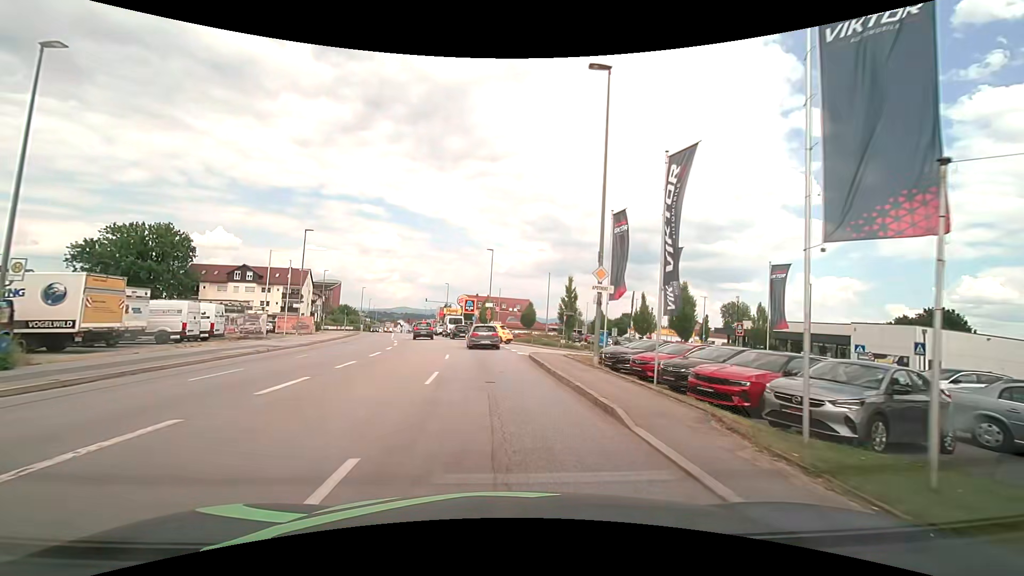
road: tertiary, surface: asphalt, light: Day
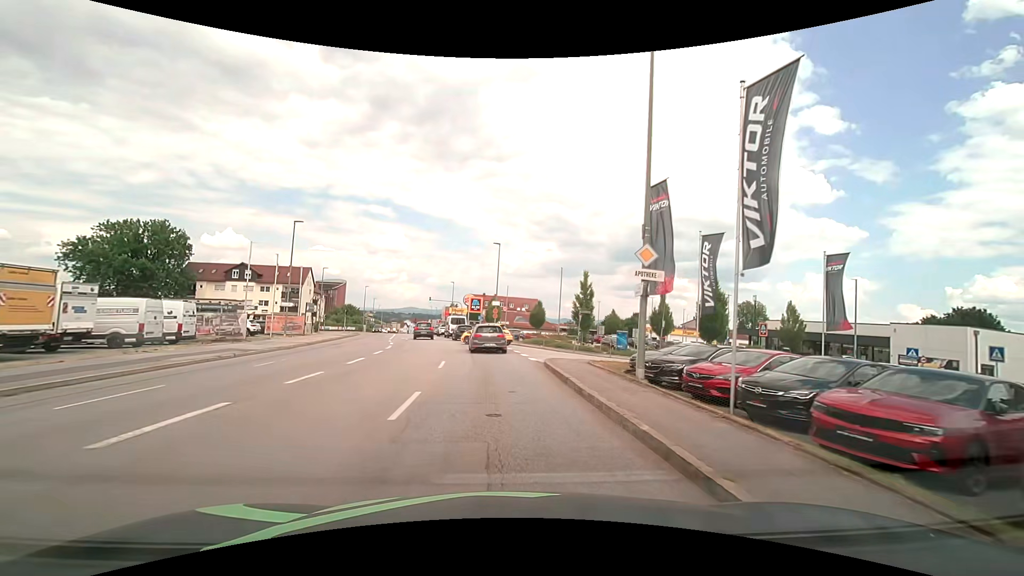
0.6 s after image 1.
(0.0, +4.3) m; -1°
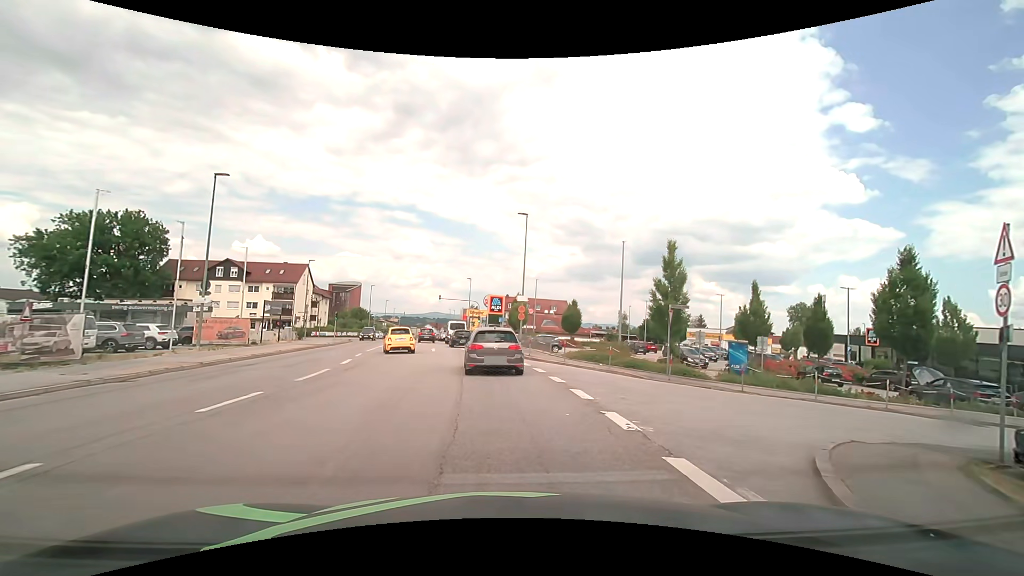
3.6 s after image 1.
(-0.3, +15.4) m; -2°
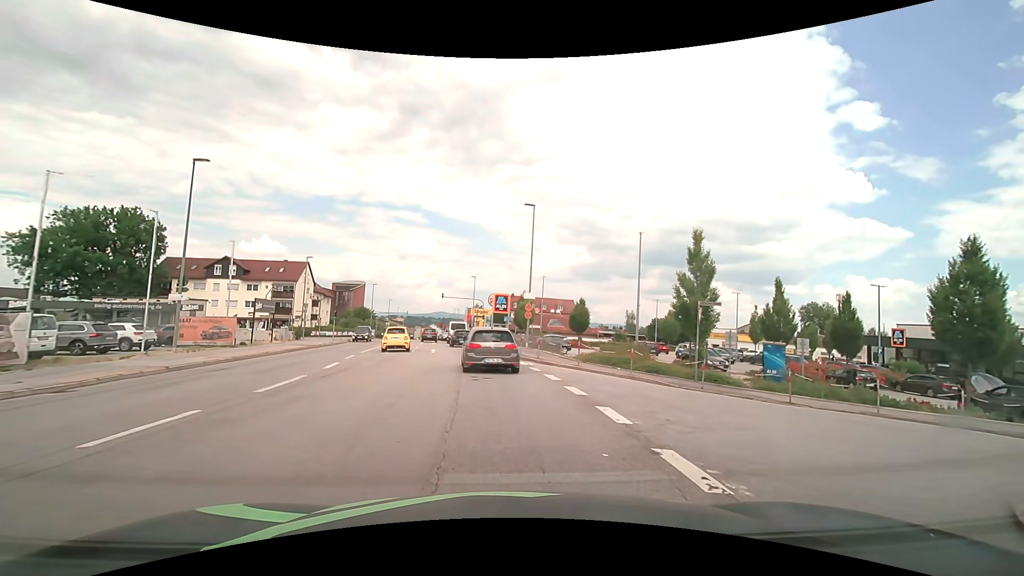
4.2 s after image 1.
(0.0, +2.6) m; 0°
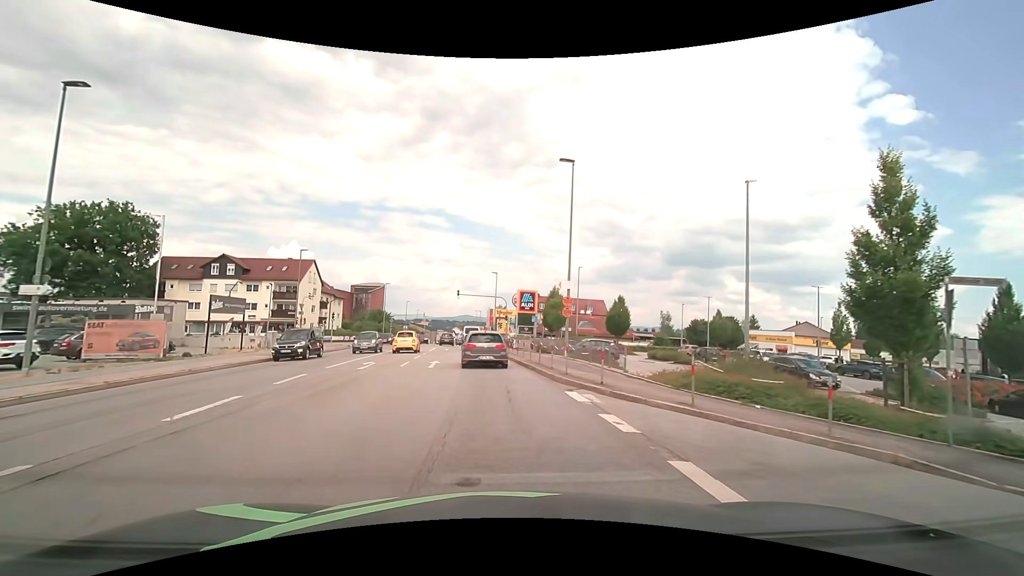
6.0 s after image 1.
(-0.2, +9.9) m; -2°
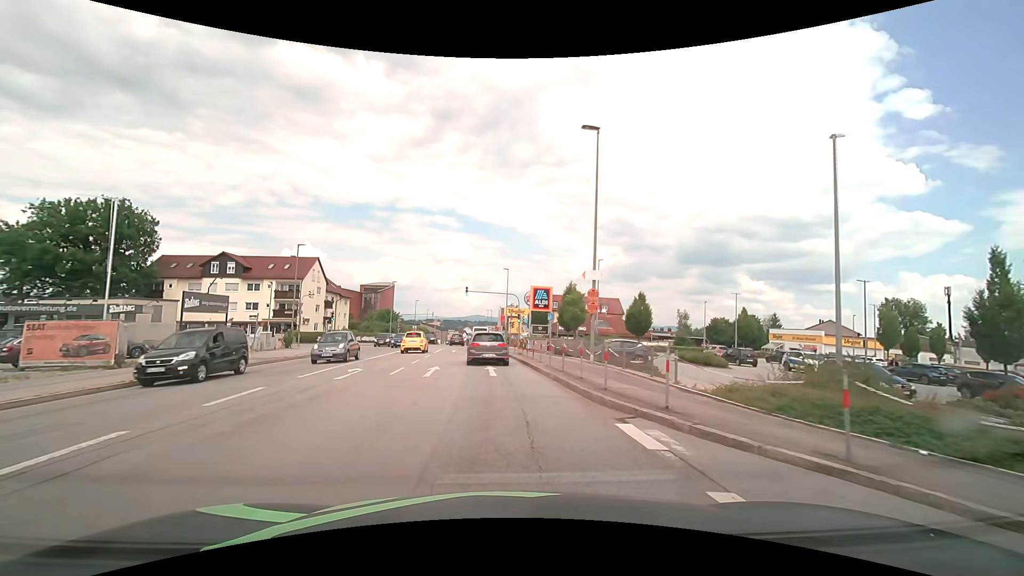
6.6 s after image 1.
(-0.1, +4.1) m; -2°
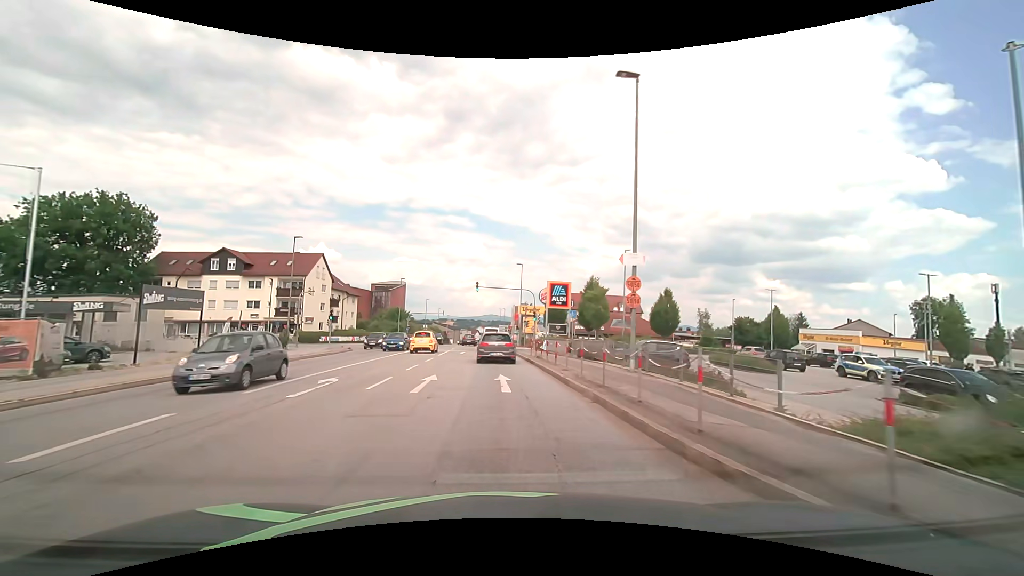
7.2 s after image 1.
(-0.1, +4.5) m; -2°
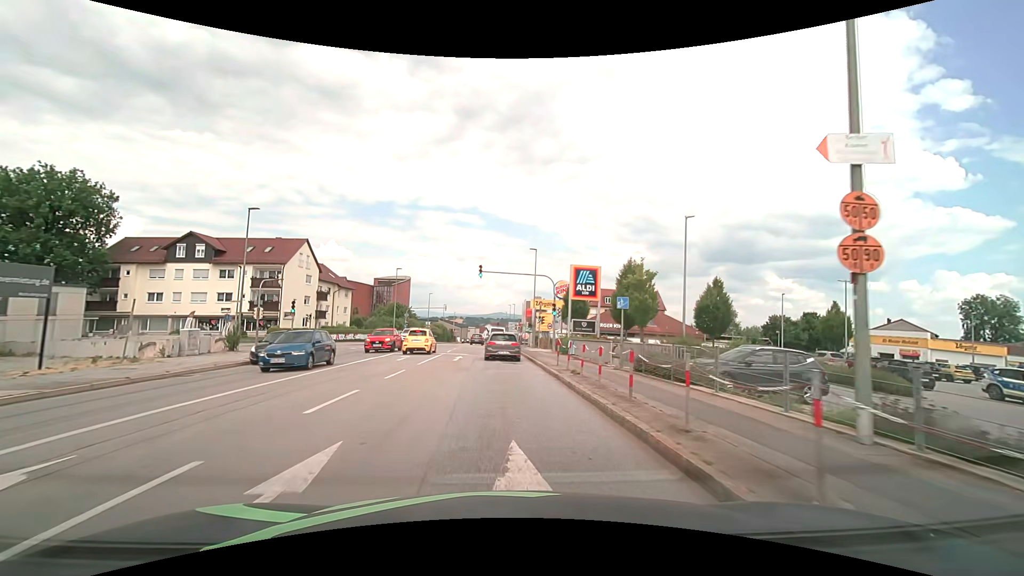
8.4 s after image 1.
(0.0, +10.2) m; 0°
(0, +10) (-1, +20) (-1, +30) (-1, +40) (-2, +50) (-2, +60) (-3, +70) (-3, +80) (-4, +90) (-4, +100) m
